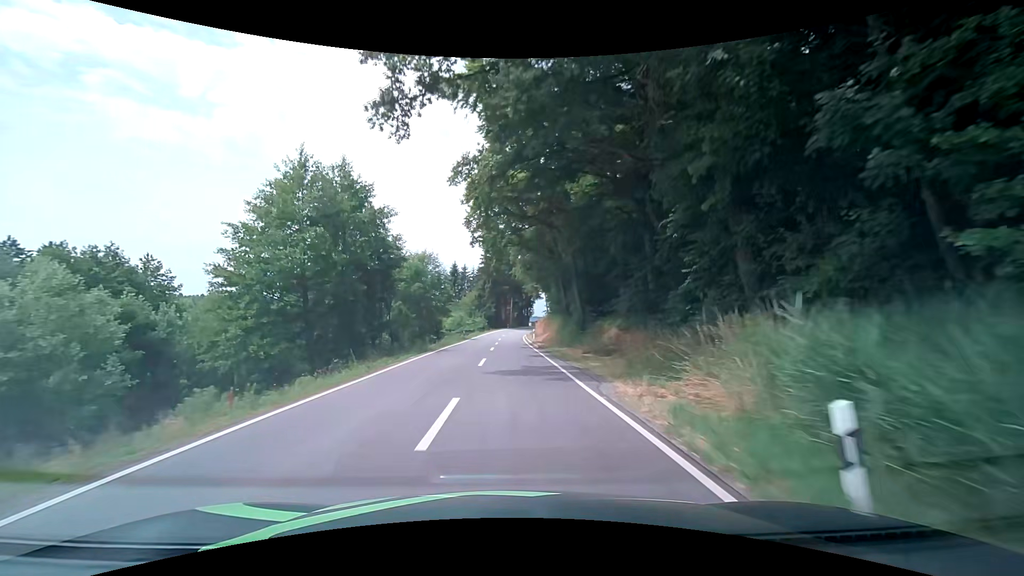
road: secondary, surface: asphalt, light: Day
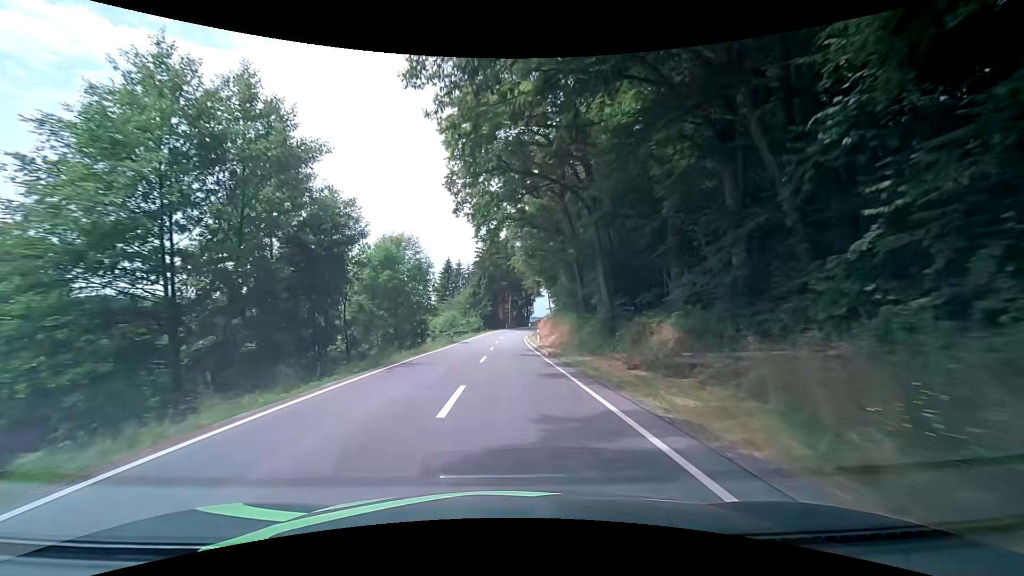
(0.0, +10.1) m; 0°
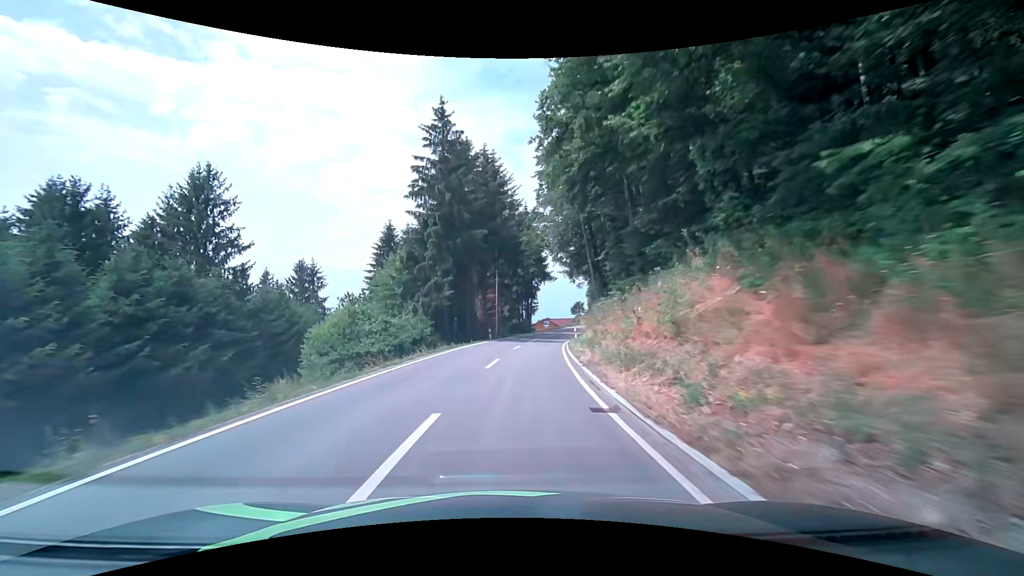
(+0.5, +51.8) m; +1°
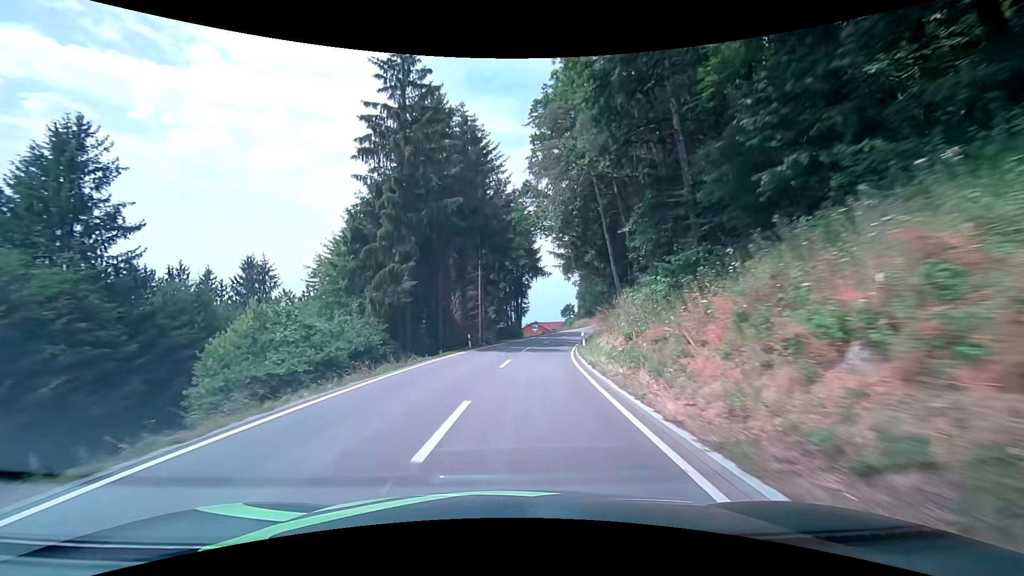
(+0.1, +10.5) m; +1°
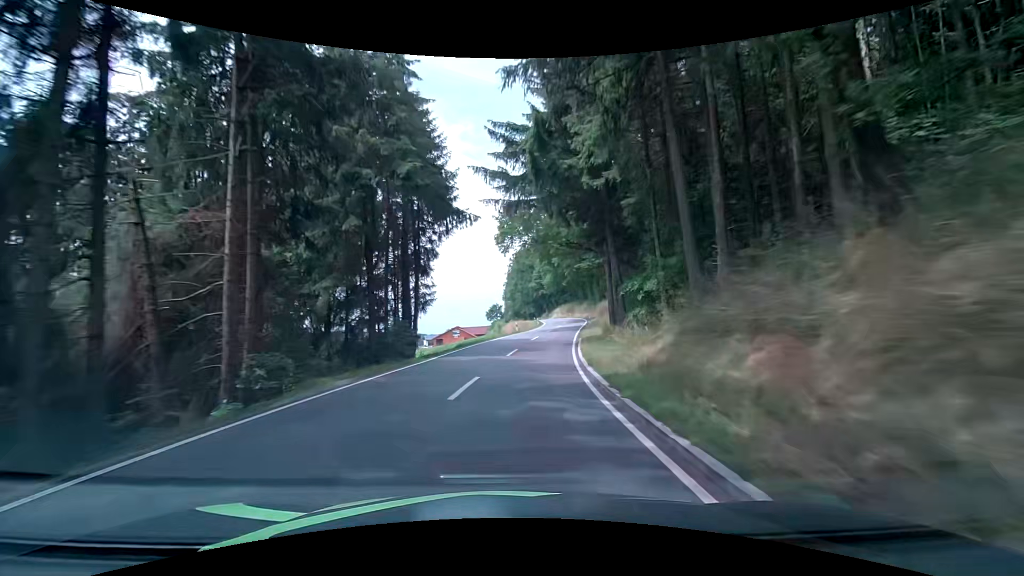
(+2.3, +31.4) m; +9°
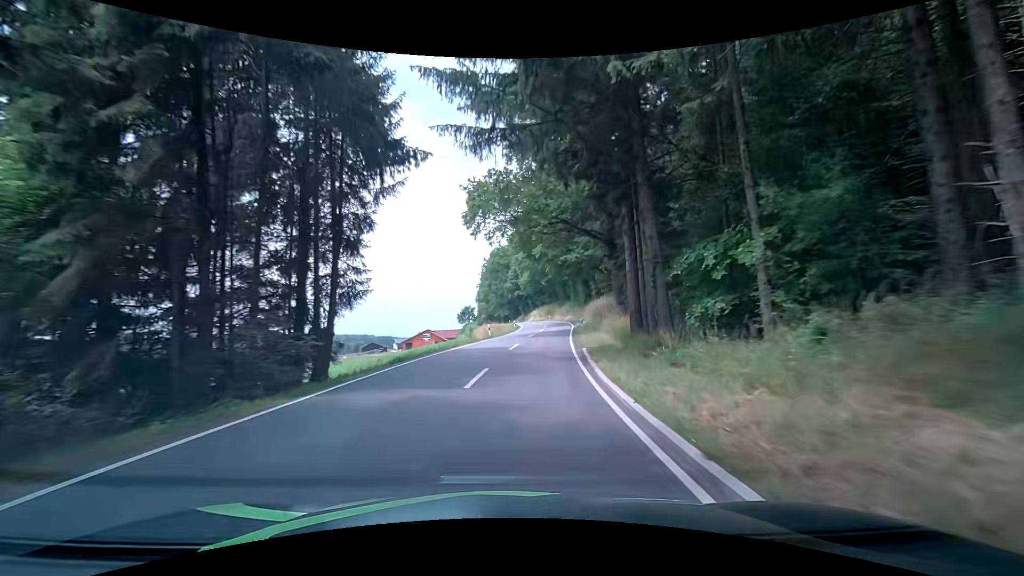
(+0.2, +10.5) m; +3°
